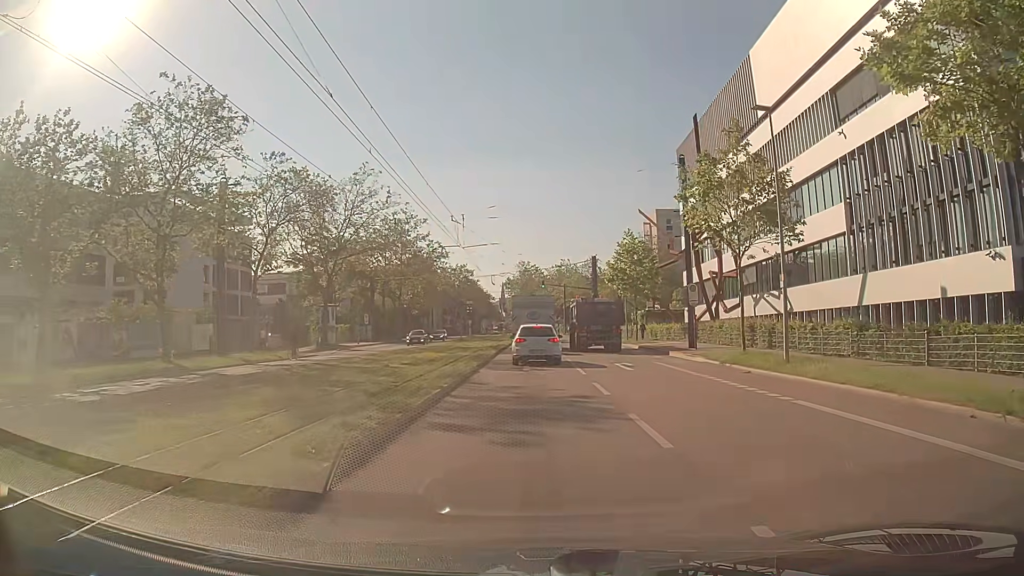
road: secondary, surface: asphalt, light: Day
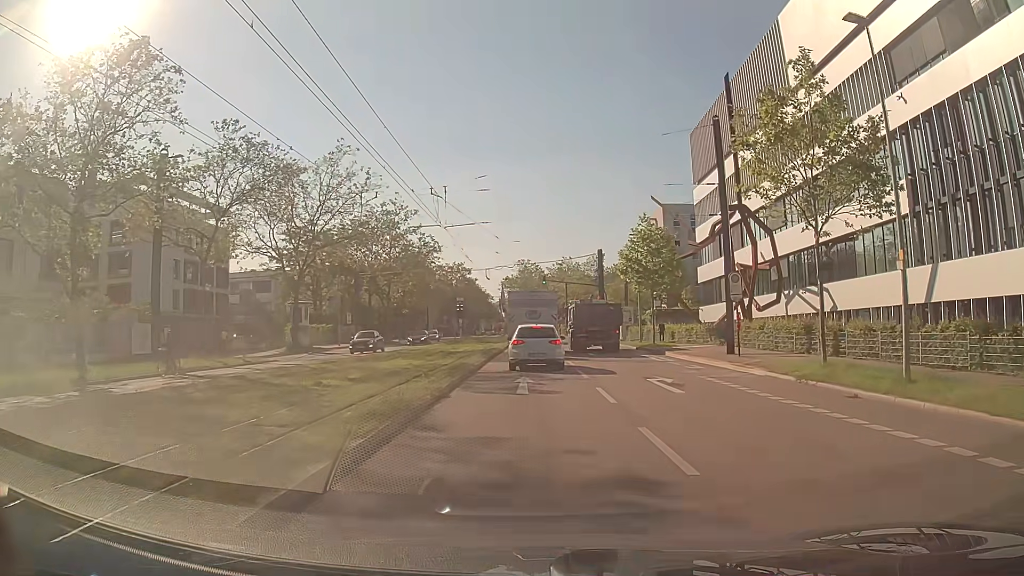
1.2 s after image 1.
(0.0, +7.2) m; 0°
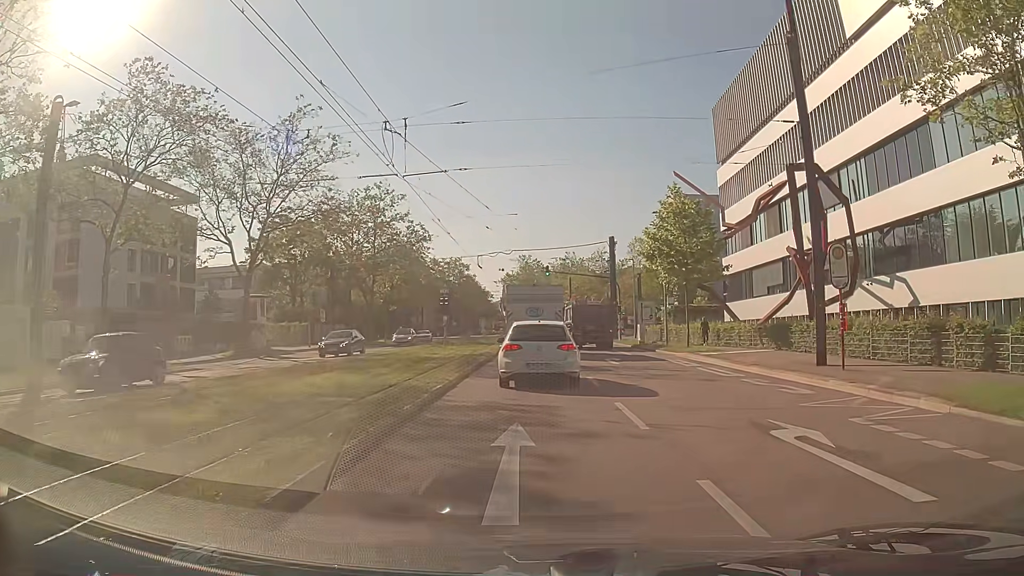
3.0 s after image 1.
(0.0, +9.3) m; -1°
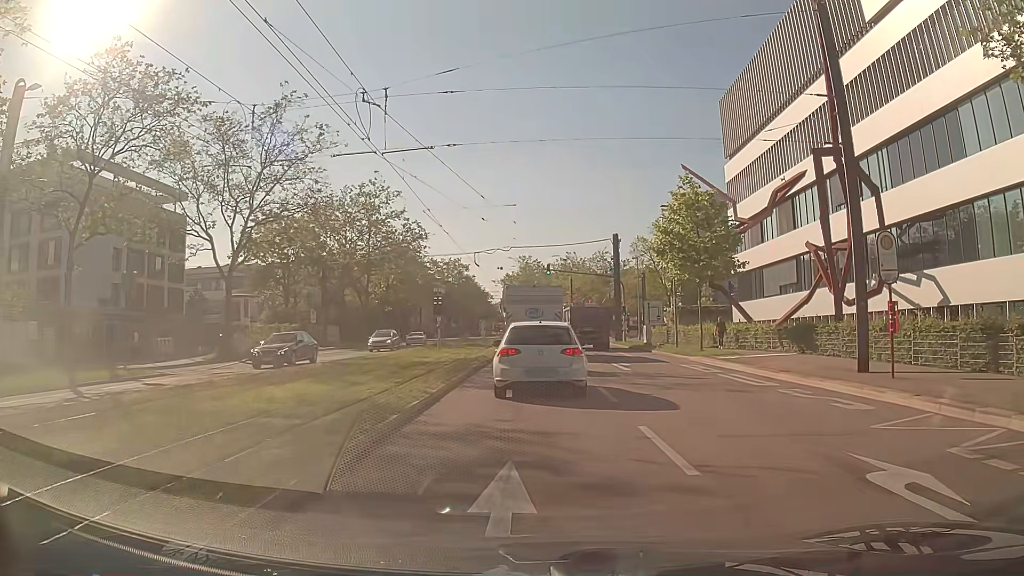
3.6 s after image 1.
(+0.1, +2.7) m; +2°
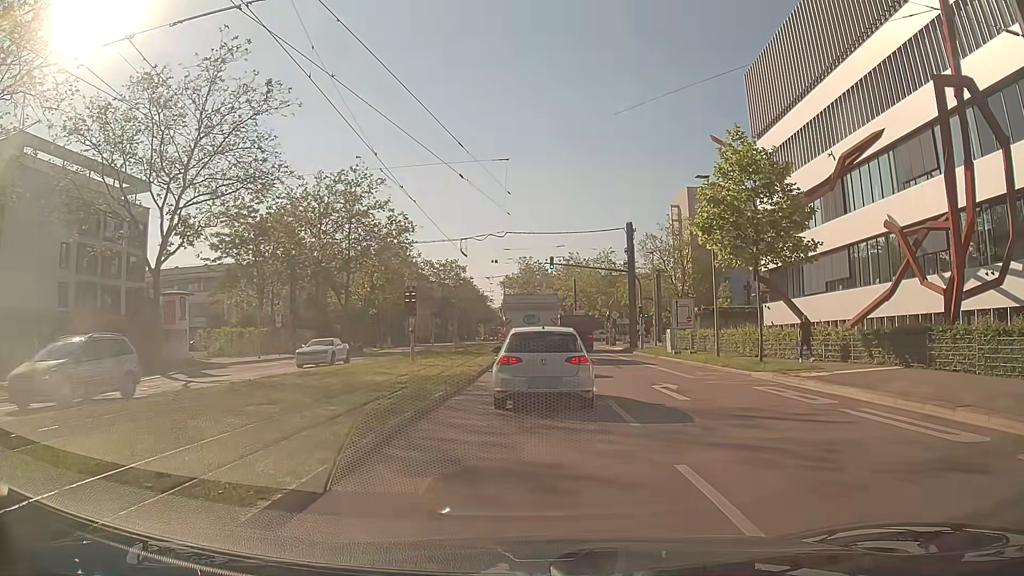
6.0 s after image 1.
(-0.1, +8.3) m; -2°
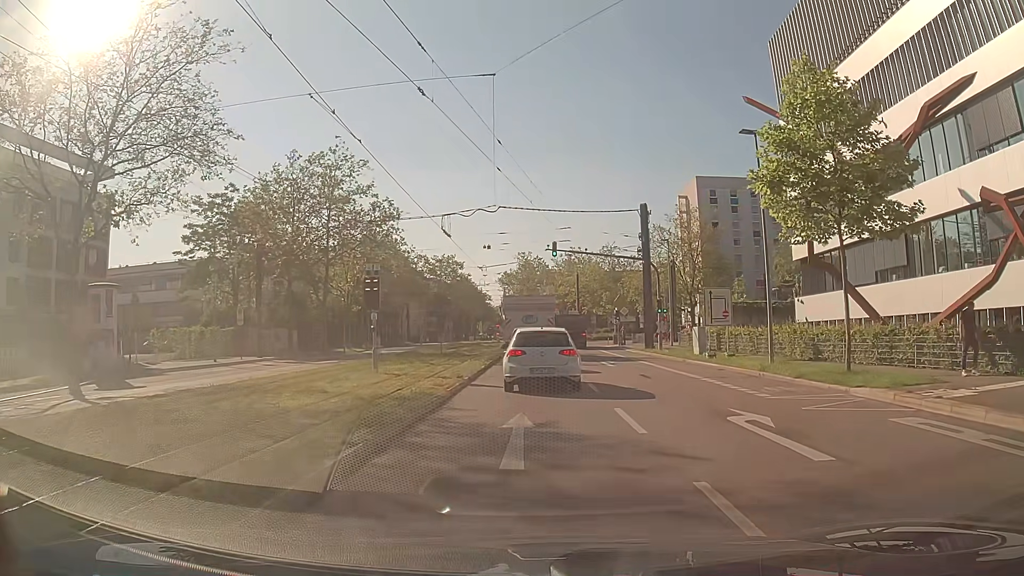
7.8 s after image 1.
(+0.1, +7.1) m; +1°
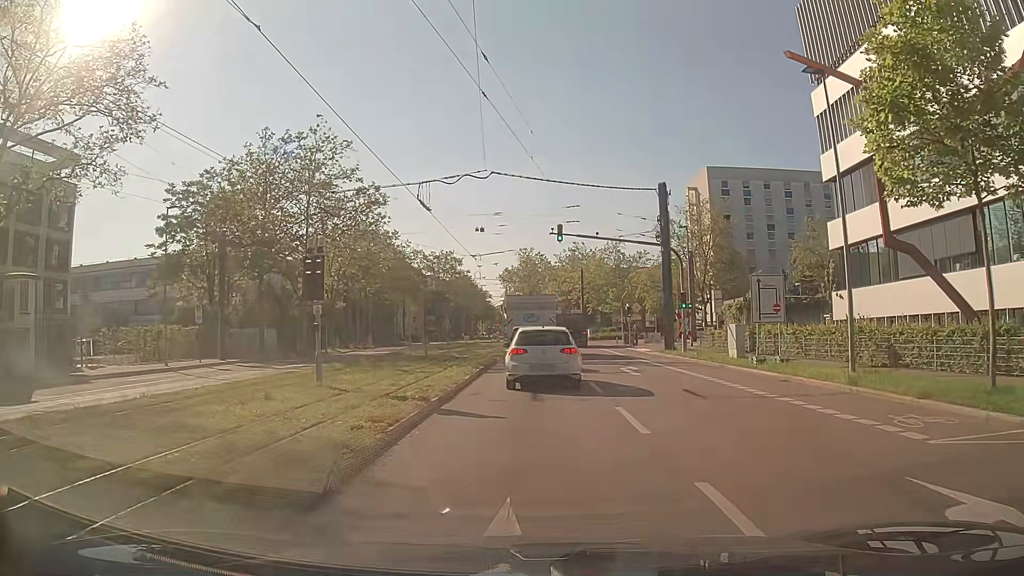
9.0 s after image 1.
(0.0, +6.2) m; 0°
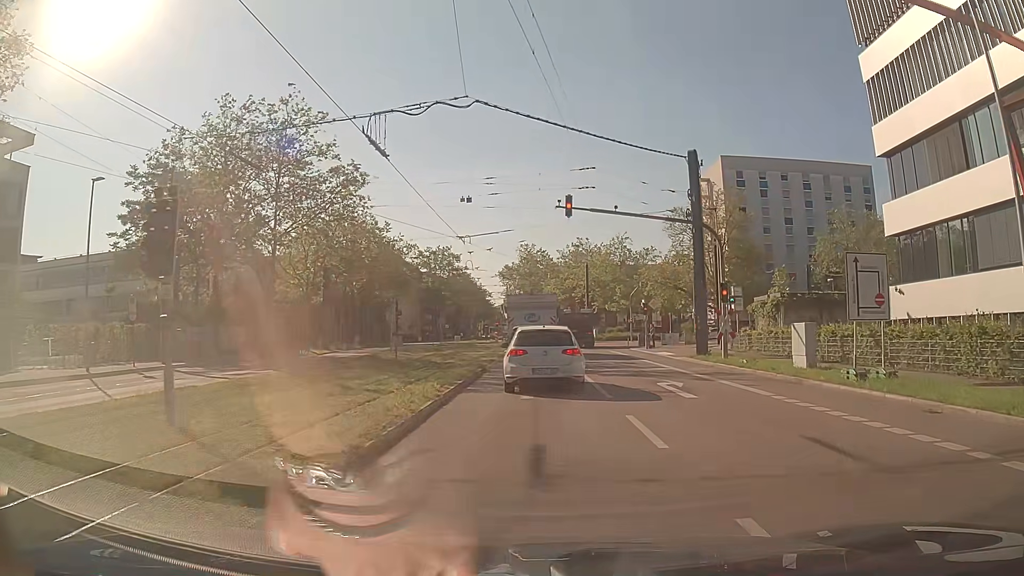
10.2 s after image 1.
(-0.1, +7.3) m; 0°
